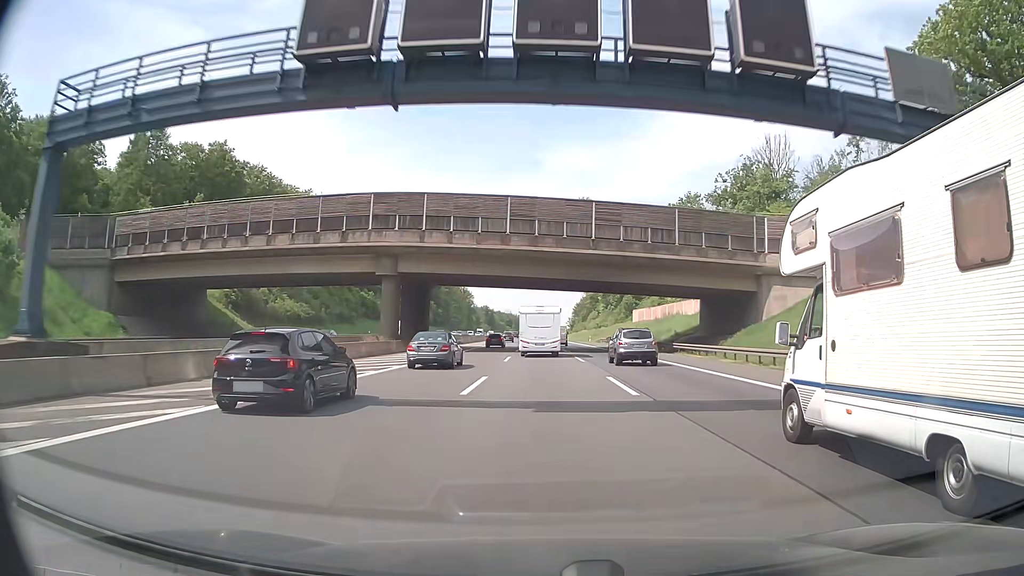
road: motorway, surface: asphalt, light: Day
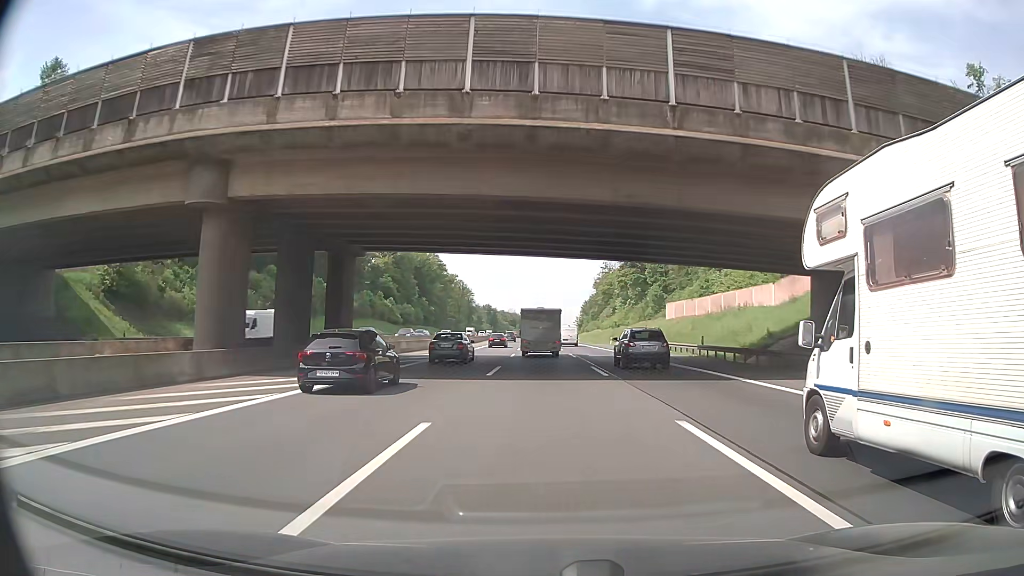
(-0.1, +28.9) m; 0°
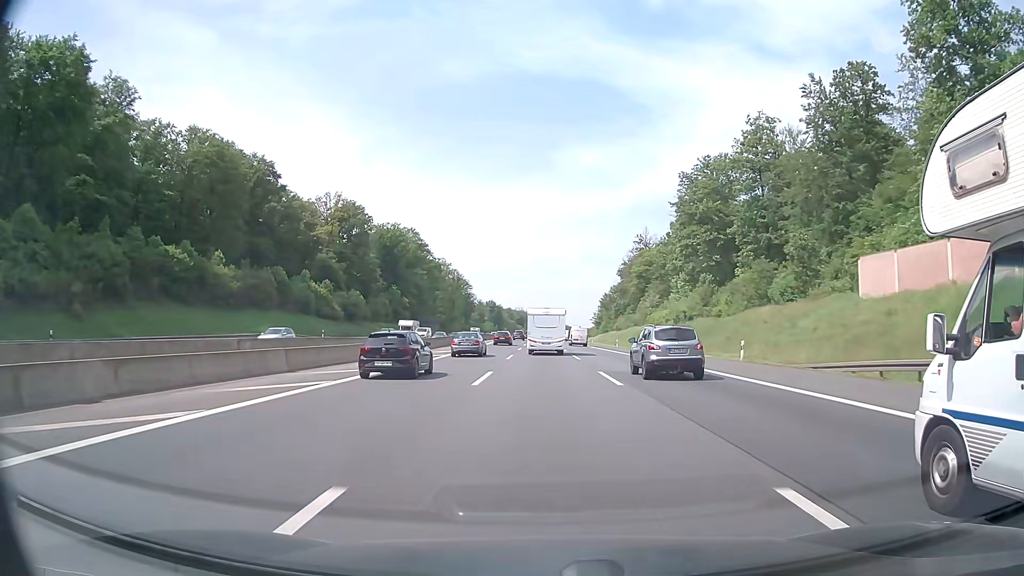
(-0.5, +58.1) m; -1°
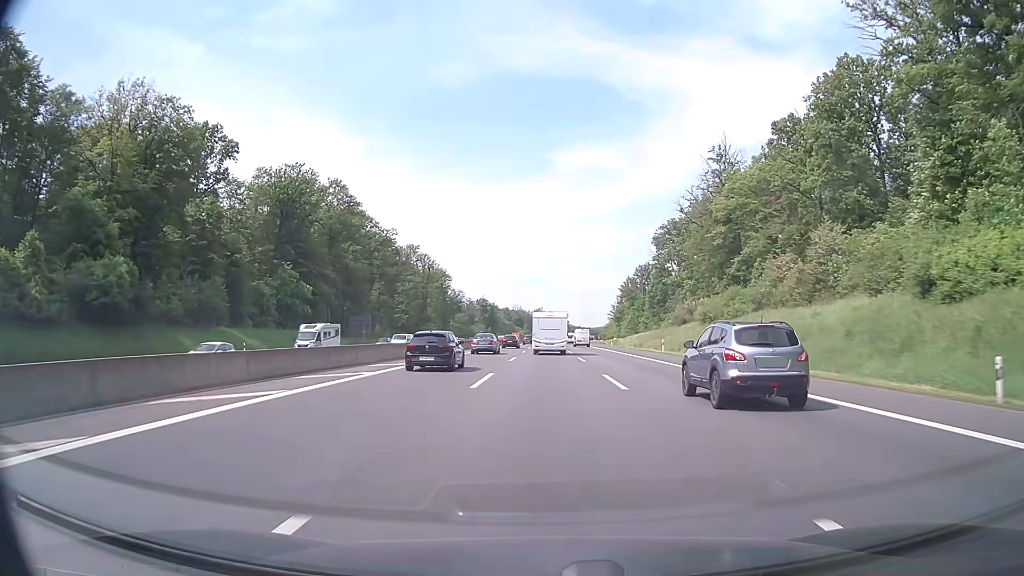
(-0.4, +72.7) m; 0°
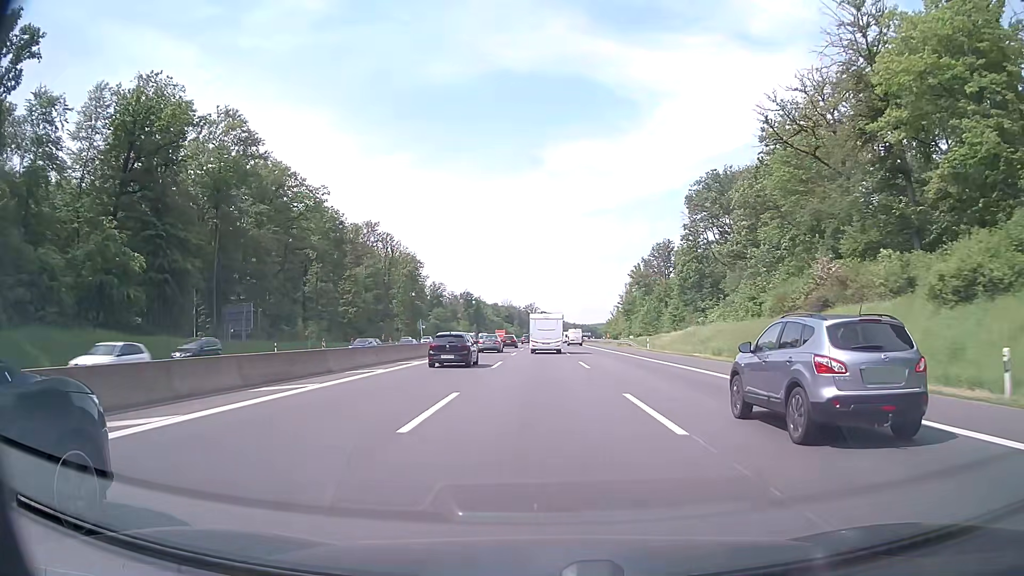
(0.0, +43.4) m; 0°
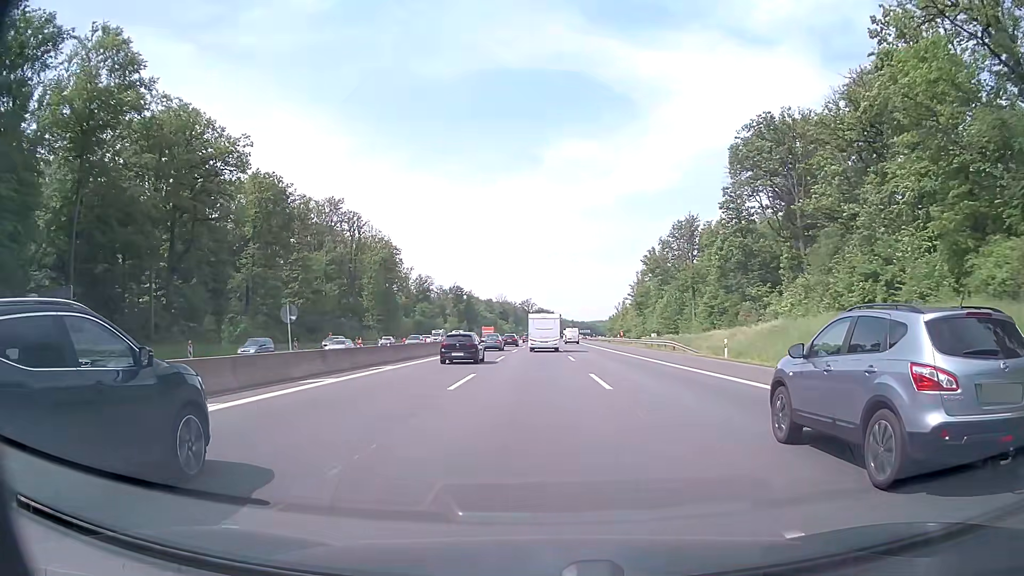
(+0.1, +28.7) m; 0°
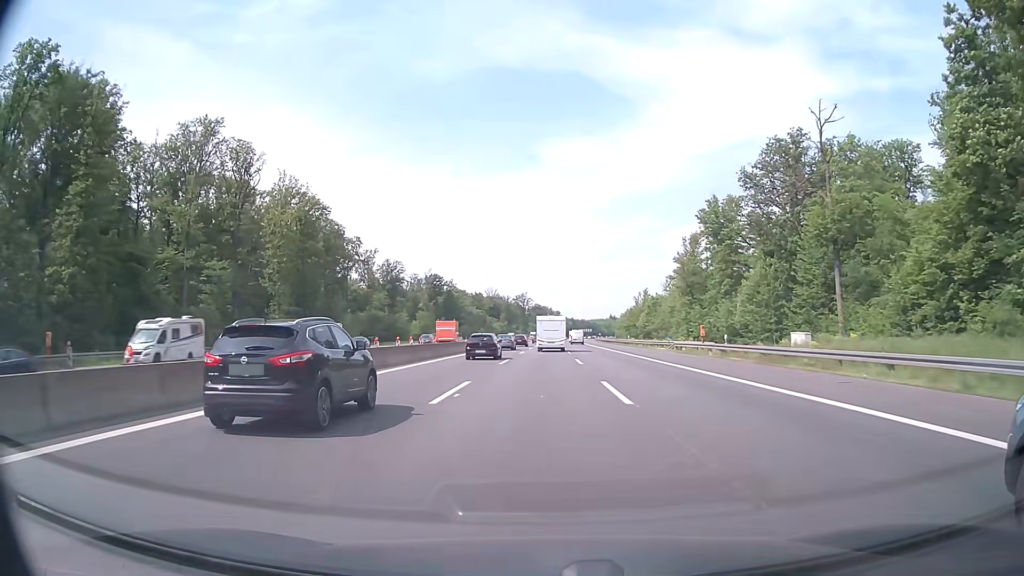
(-0.1, +57.1) m; 0°
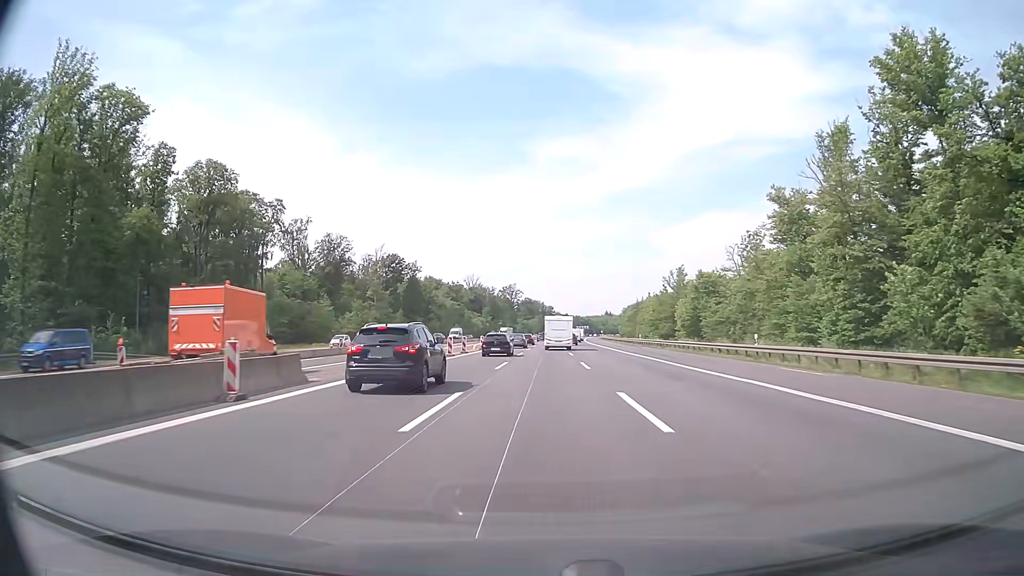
(+0.4, +57.7) m; +1°
(0, +10) (0, +20) (0, +30) (0, +40) (0, +50) (0, +60) (0, +70) (+1, +80) (+1, +90) (+1, +100) m
